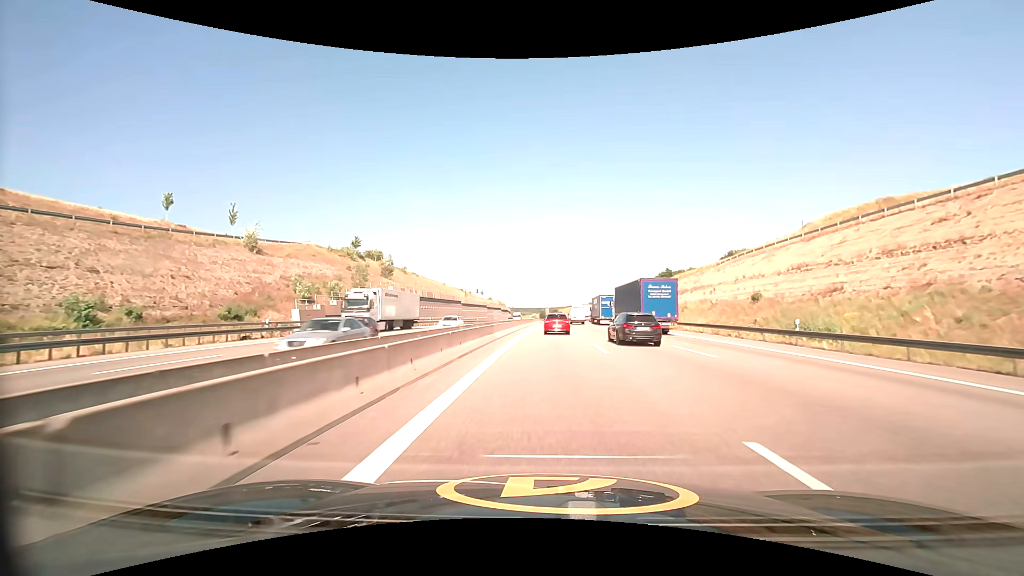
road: motorway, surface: asphalt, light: Day
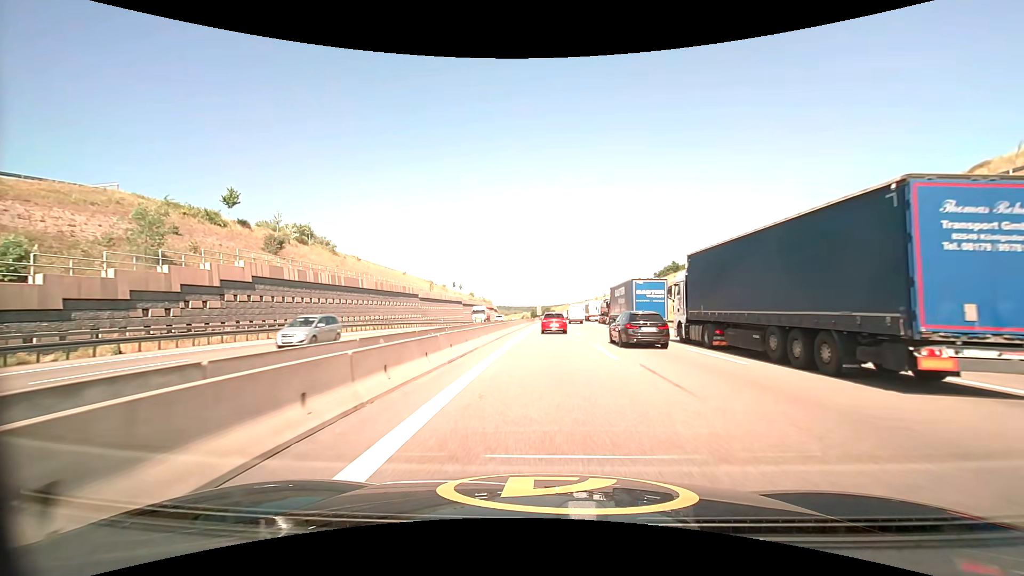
(+0.5, +37.5) m; +1°
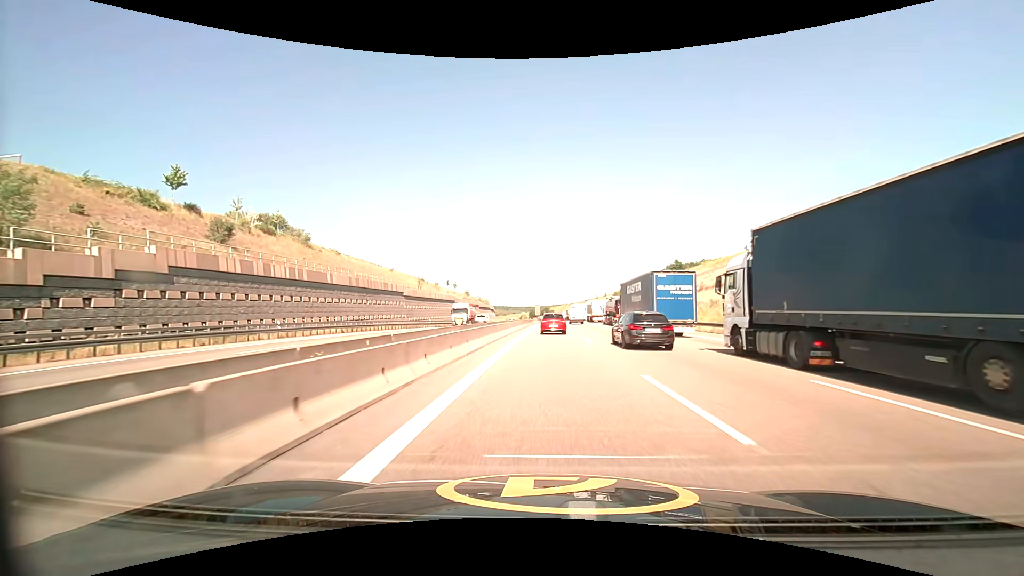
(0.0, +9.3) m; 0°
(0, +10) (0, +20) (0, +30) (+1, +40) (+1, +50) (+1, +60) (+1, +70) (+2, +80) (+2, +90) (+2, +100) m
